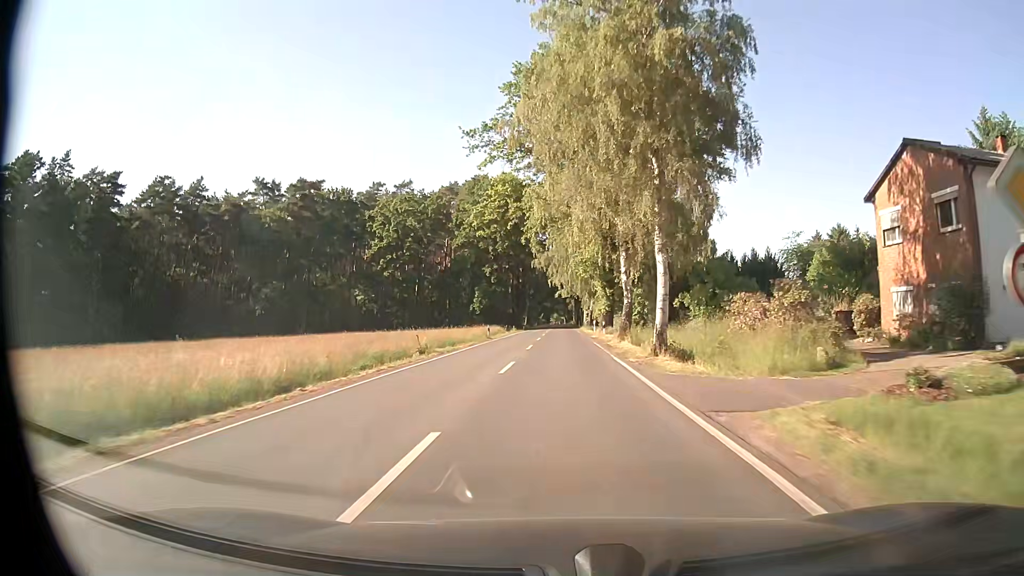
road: secondary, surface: asphalt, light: Day
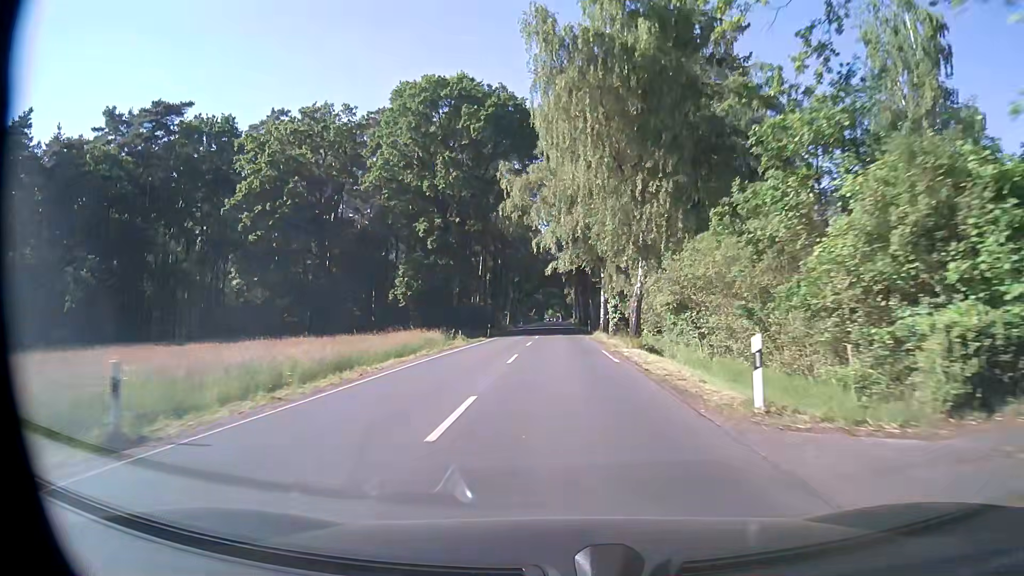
(0.0, +45.0) m; 0°
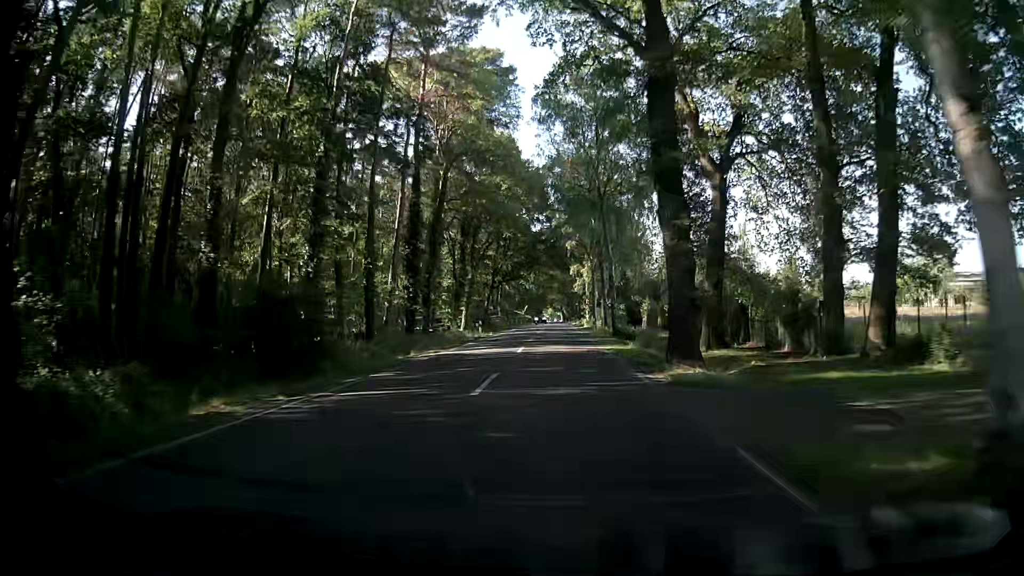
(+0.3, +56.5) m; 0°
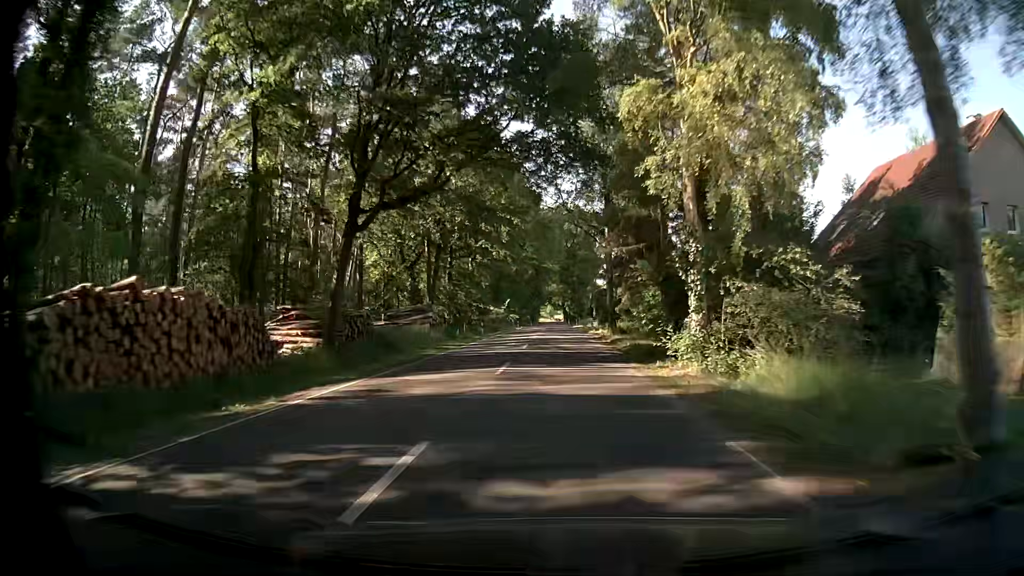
(+0.1, +56.5) m; 0°
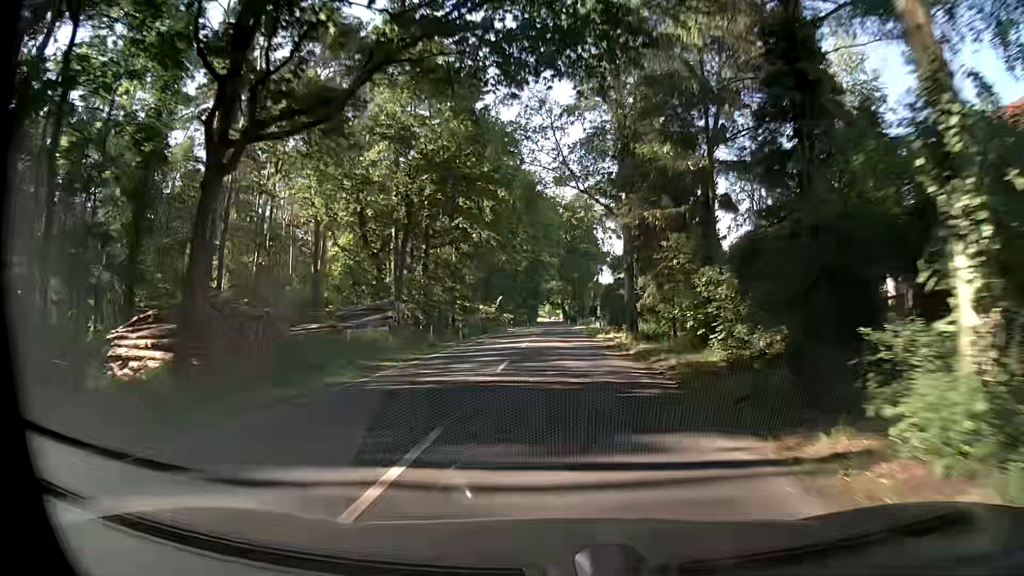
(0.0, +11.3) m; 0°
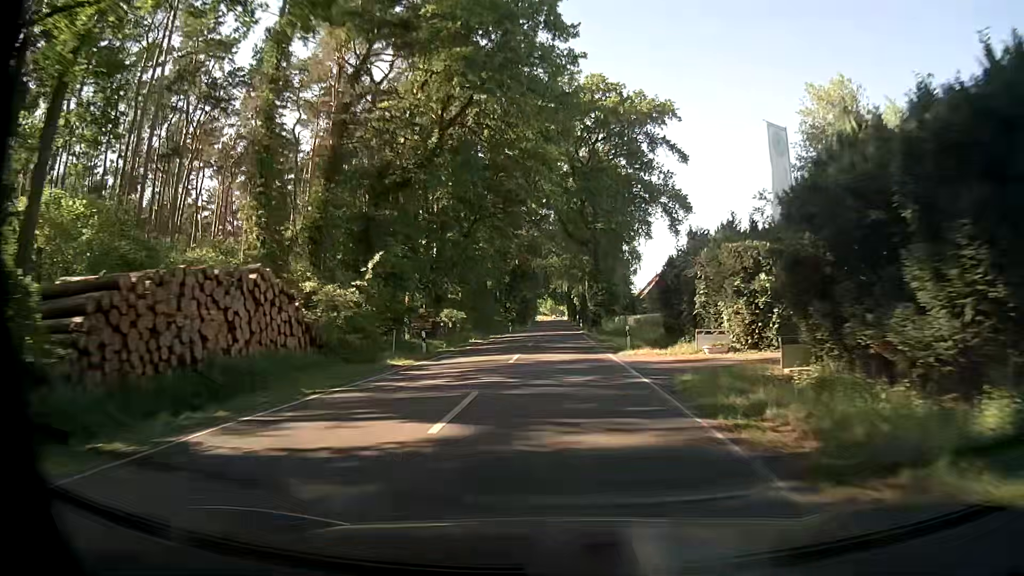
(0.0, +56.6) m; 0°
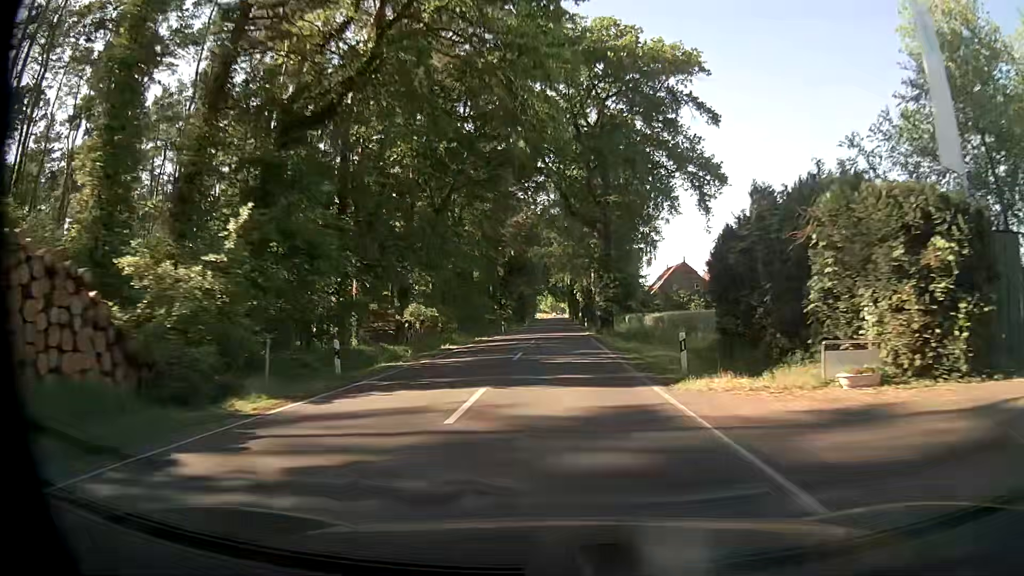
(+0.1, +11.3) m; 0°
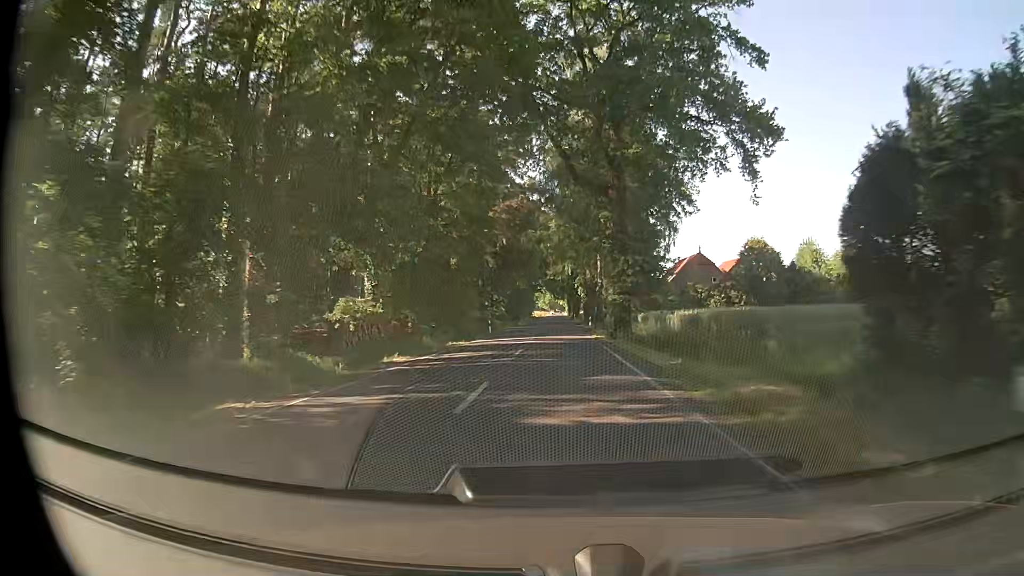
(0.0, +11.4) m; 0°
(0, +10) (0, +20) (0, +30) (0, +40) (0, +50) (0, +60) (0, +70) (0, +80) (0, +90) (0, +100) m
